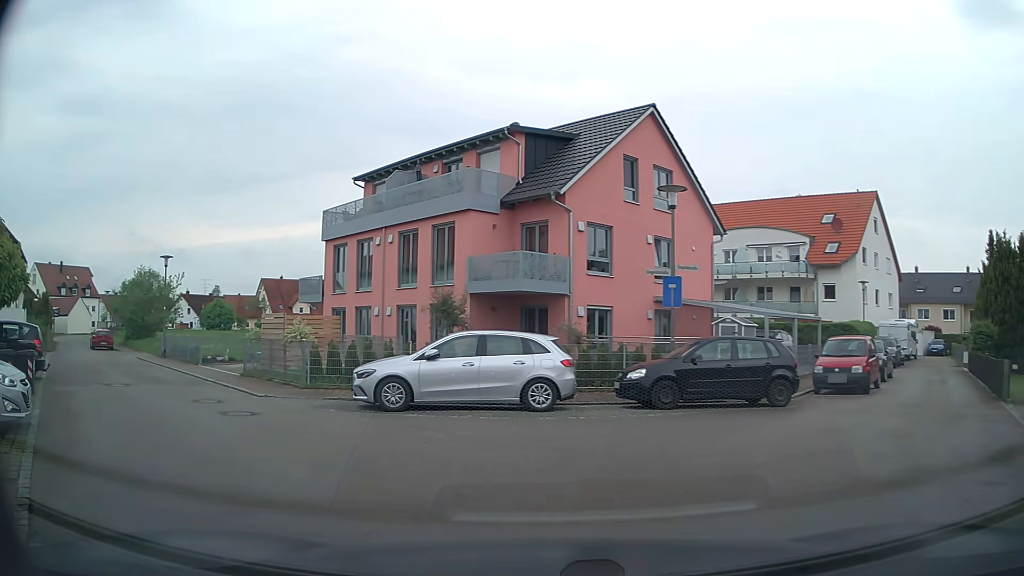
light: Day
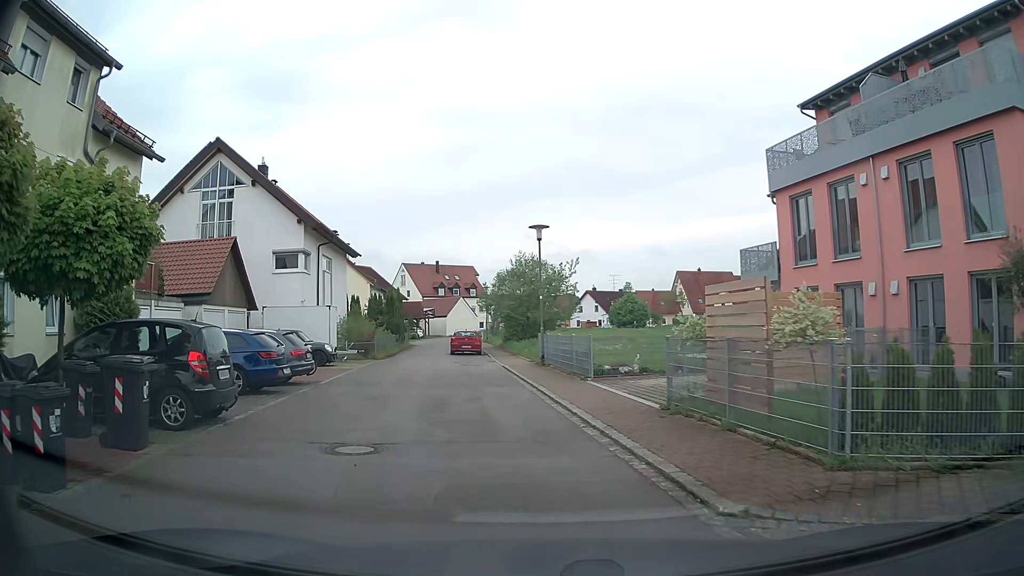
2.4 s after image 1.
(-3.3, +10.0) m; -34°
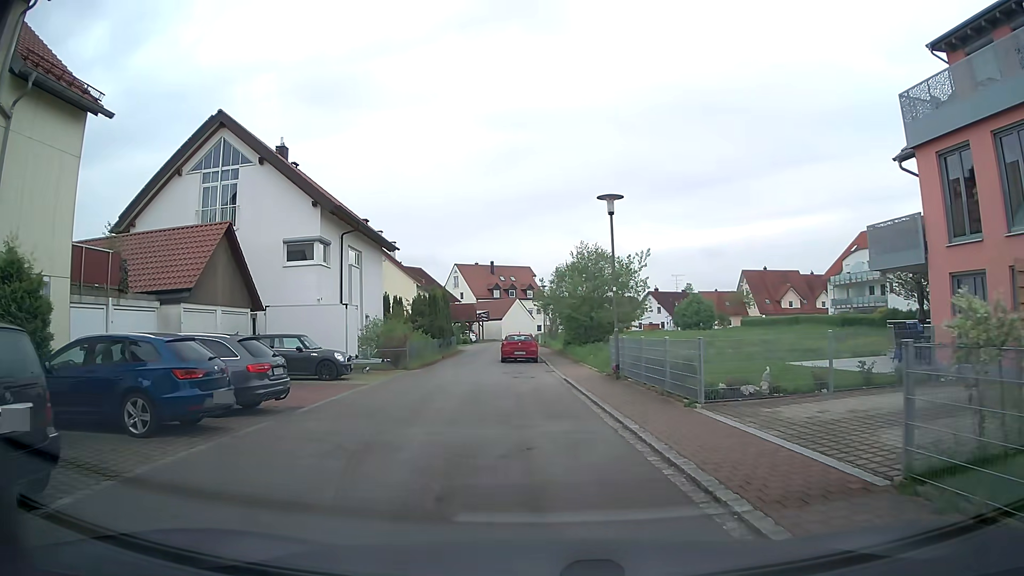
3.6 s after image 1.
(-0.3, +5.9) m; -6°
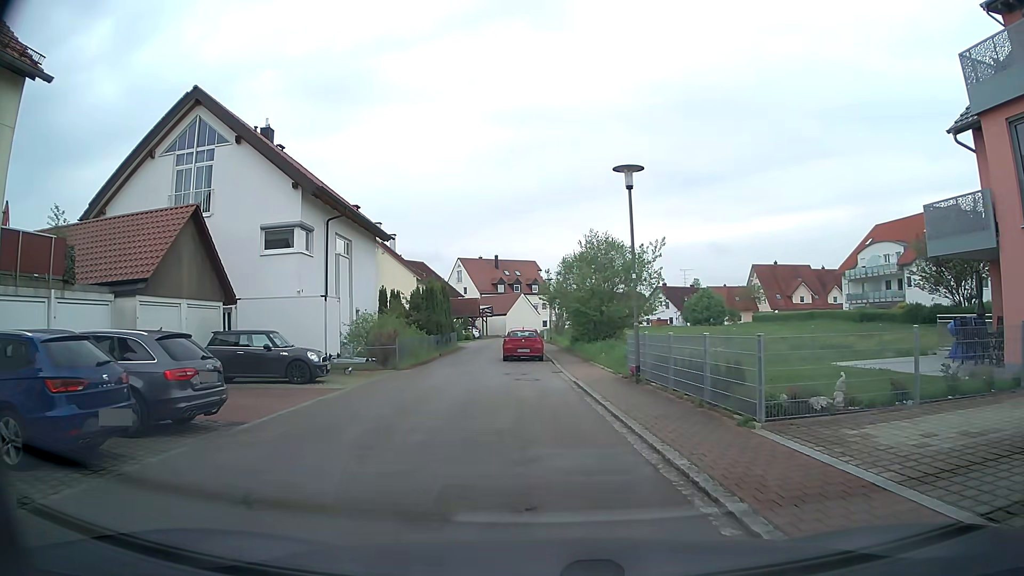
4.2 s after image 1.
(0.0, +2.9) m; +1°
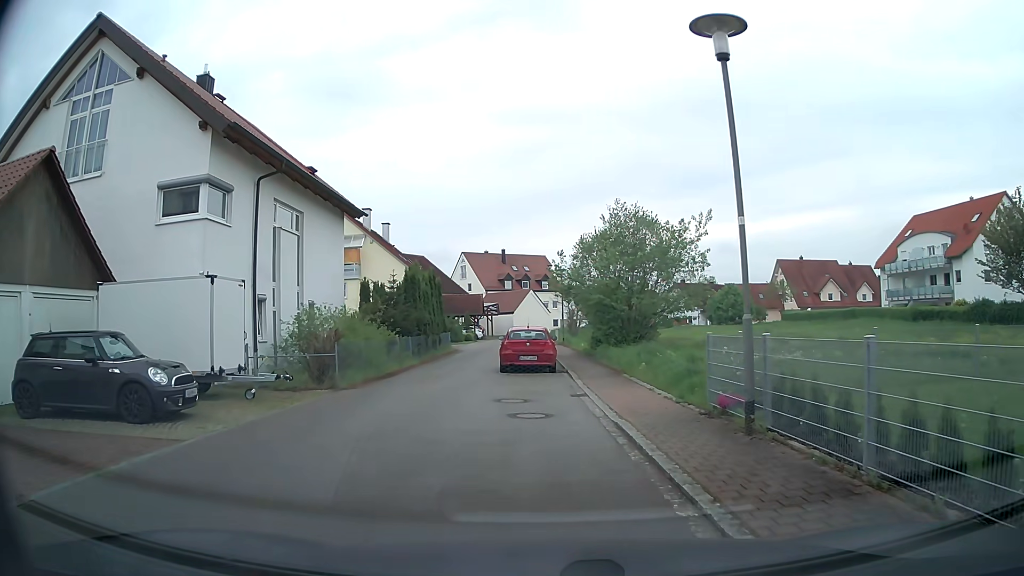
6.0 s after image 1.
(-0.1, +8.0) m; -2°
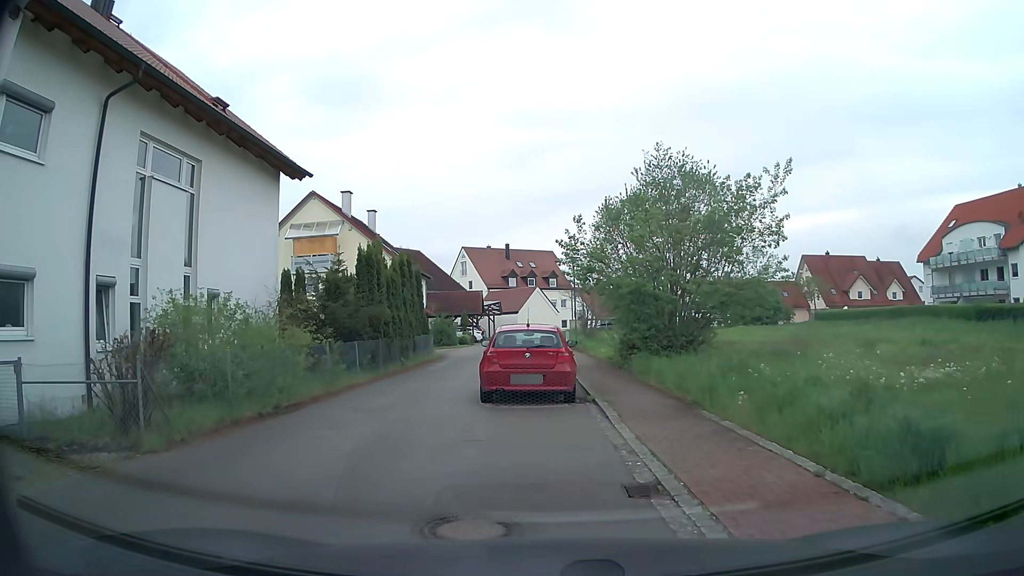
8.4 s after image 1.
(0.0, +8.4) m; -1°
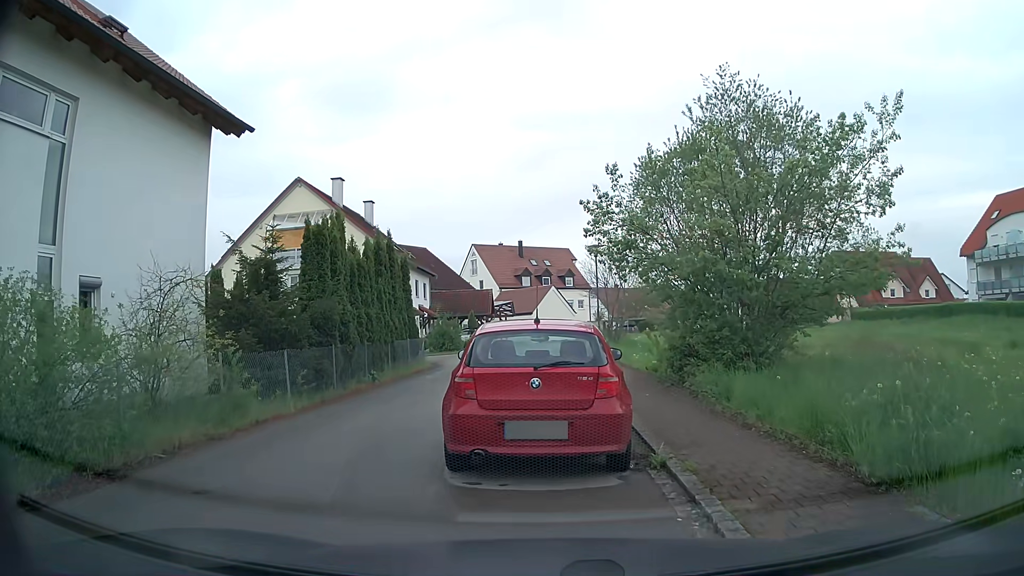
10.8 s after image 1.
(+0.1, +5.7) m; 0°
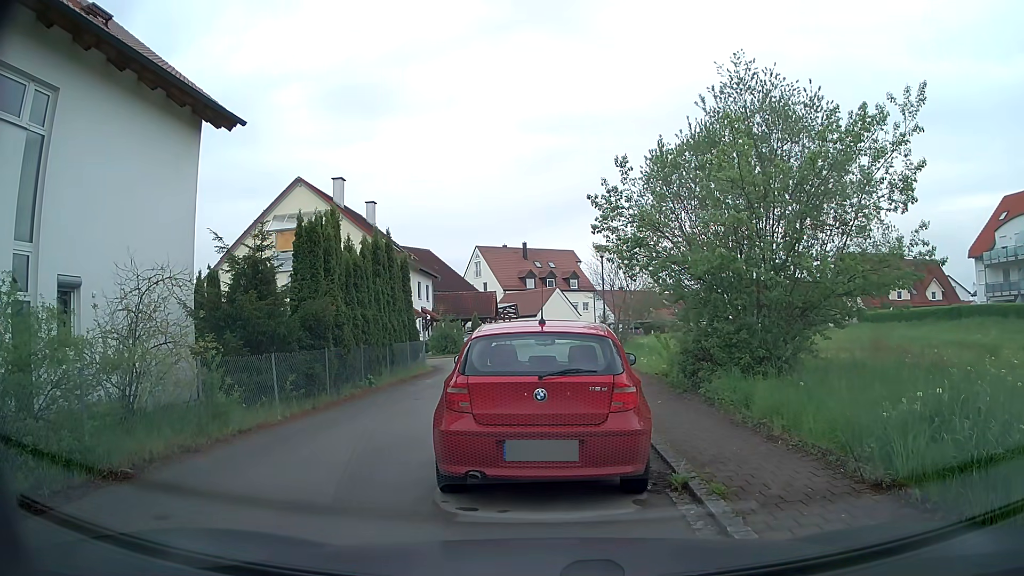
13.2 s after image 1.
(0.0, +0.8) m; 0°
